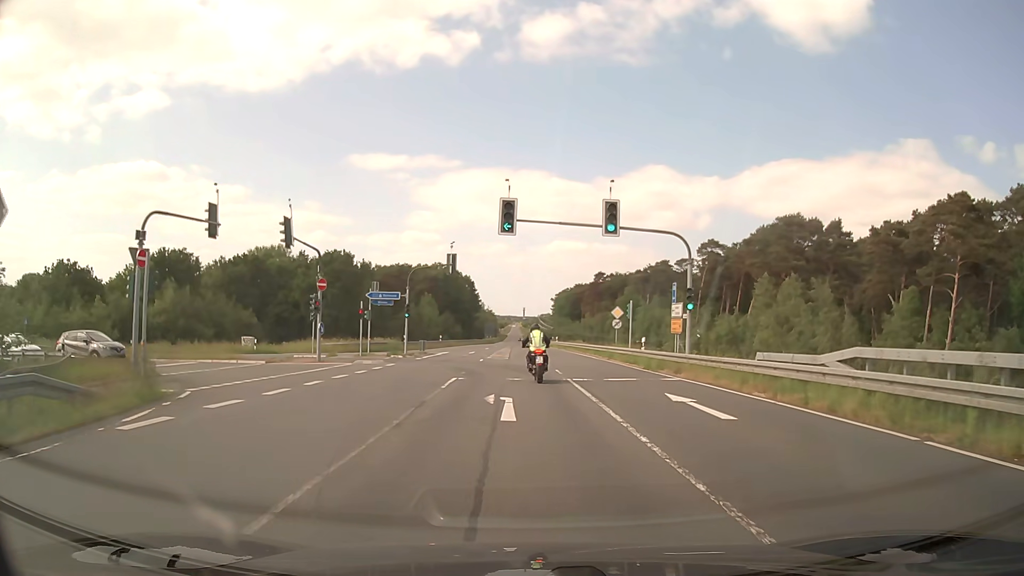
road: secondary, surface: asphalt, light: Day
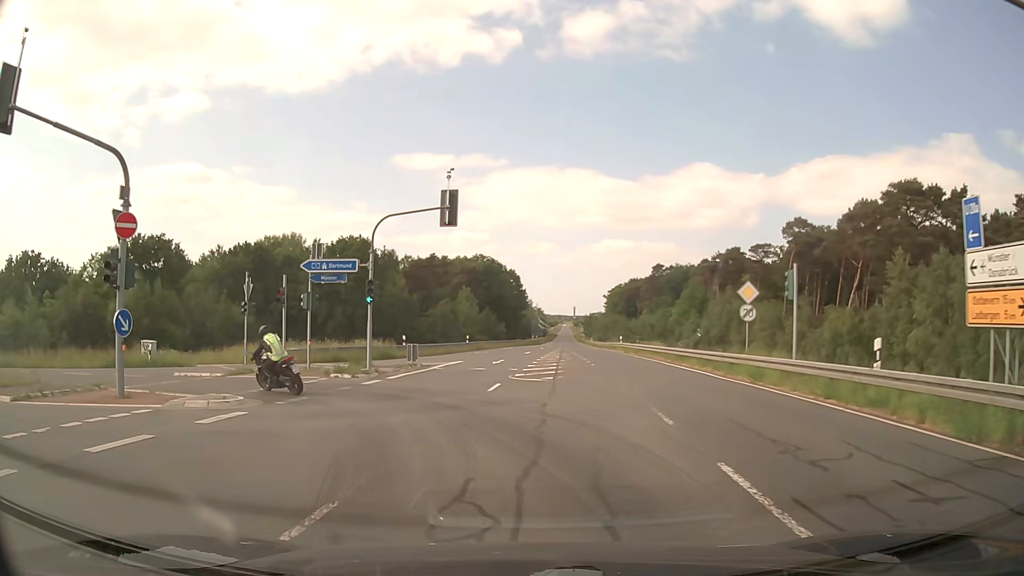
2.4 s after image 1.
(-0.3, +19.7) m; -4°
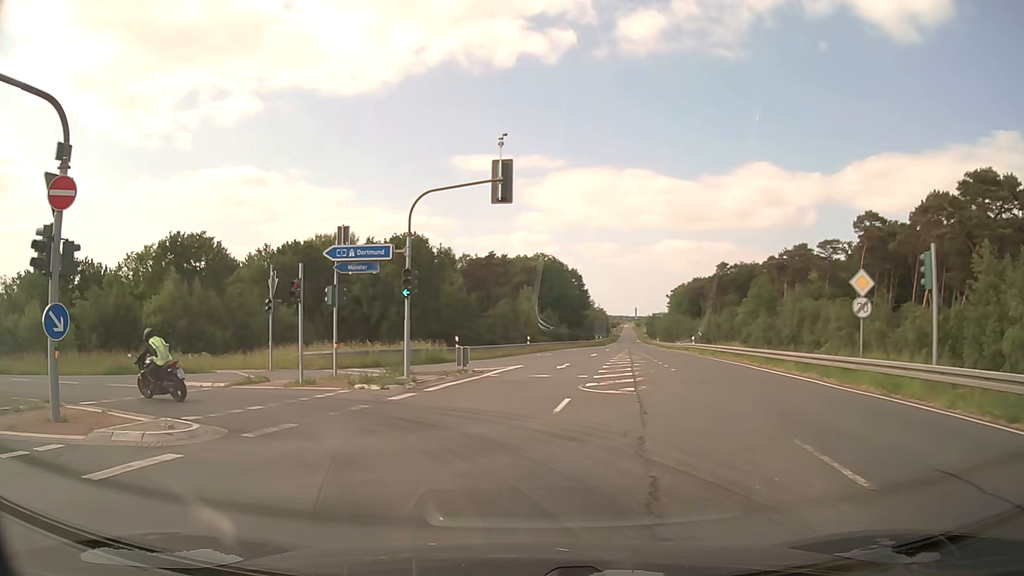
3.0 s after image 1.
(-0.2, +4.5) m; -5°
(-2, +10) (-9, +16) (-19, +19) (-29, +20) (-39, +20) (-49, +21) (-59, +20) (-69, +18) (-78, +14) (-87, +10) m
